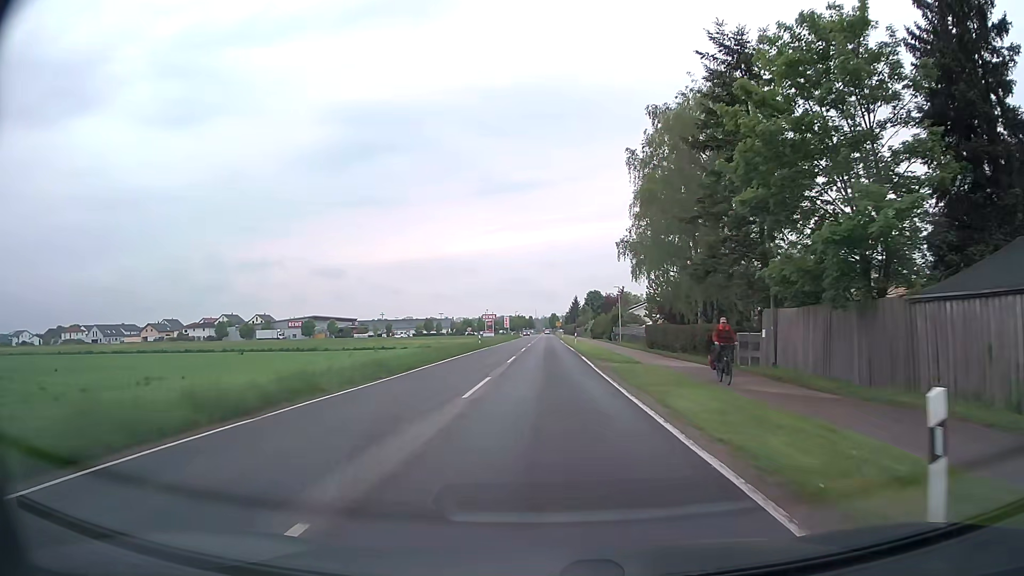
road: tertiary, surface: asphalt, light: Day
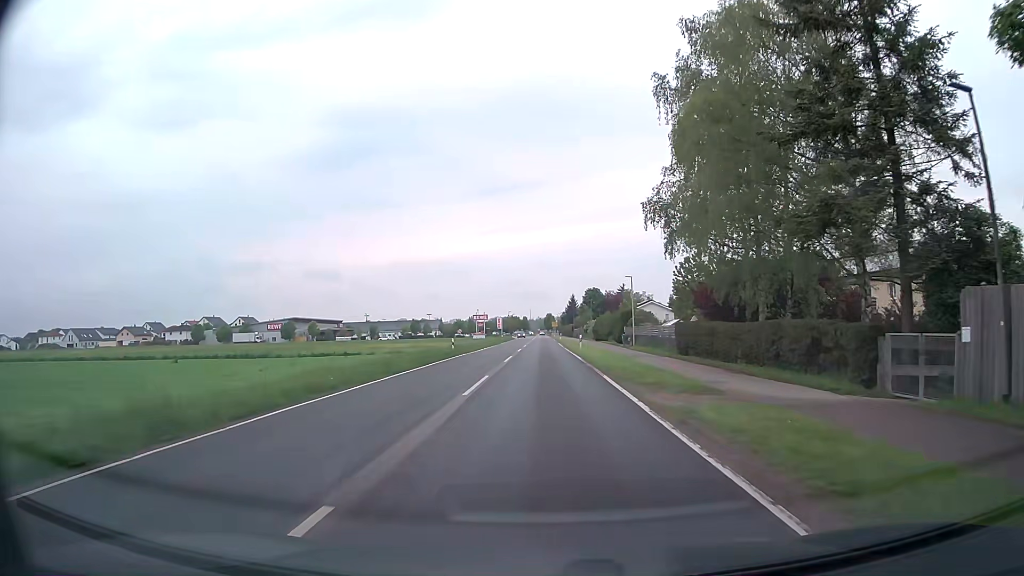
(0.0, +14.5) m; 0°
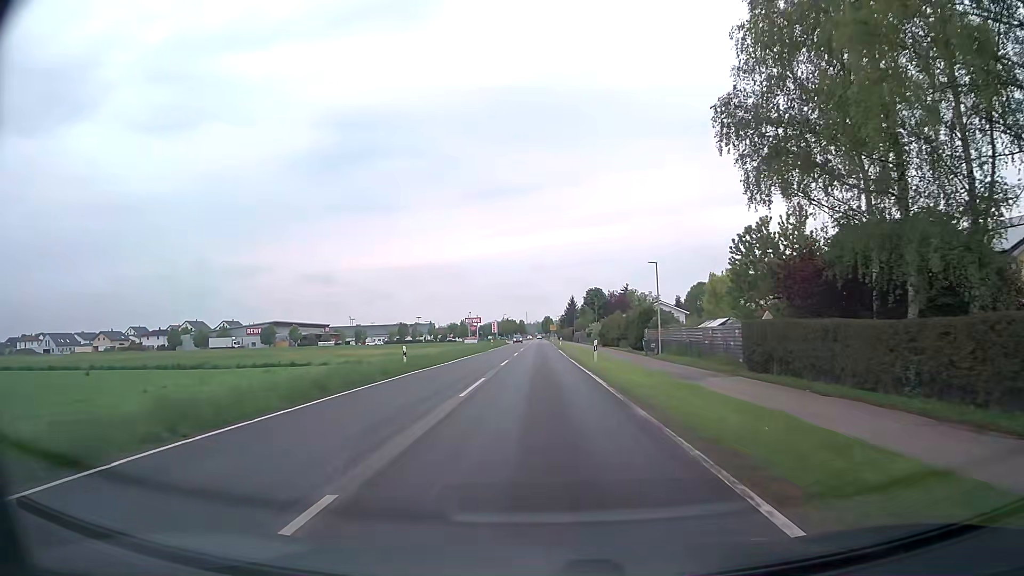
(+0.1, +14.6) m; 0°
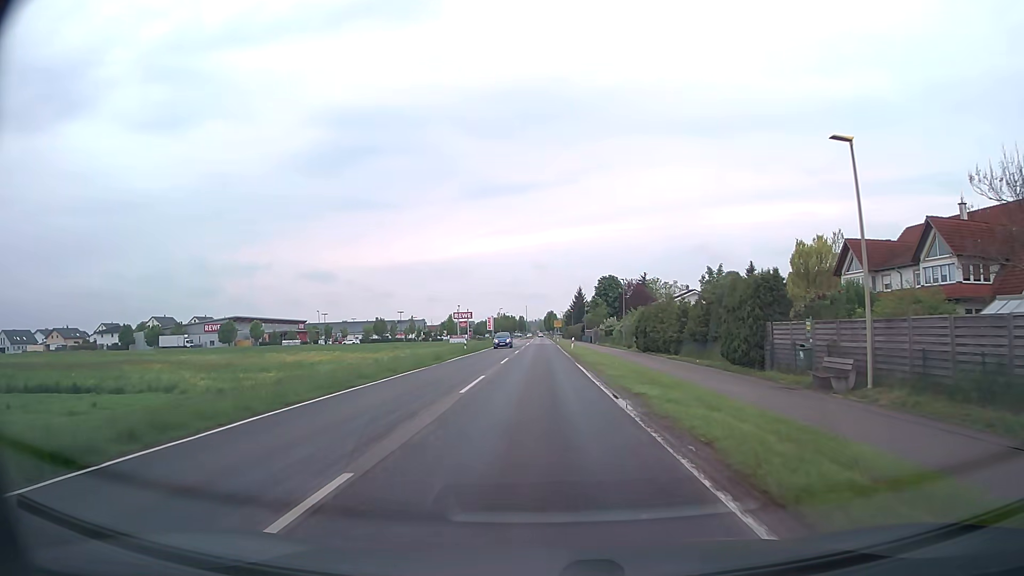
(-0.1, +29.3) m; 0°
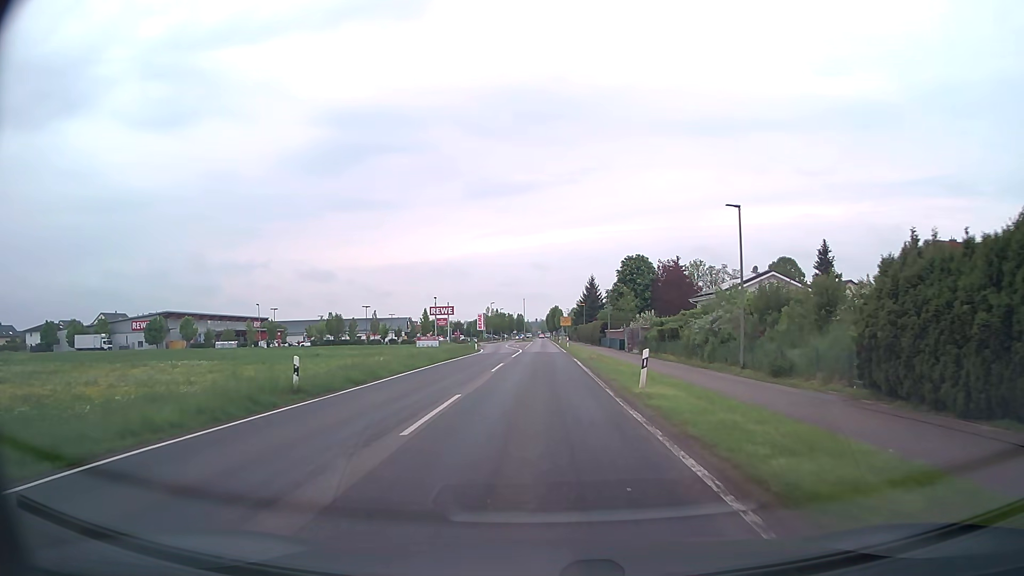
(0.0, +36.7) m; 0°
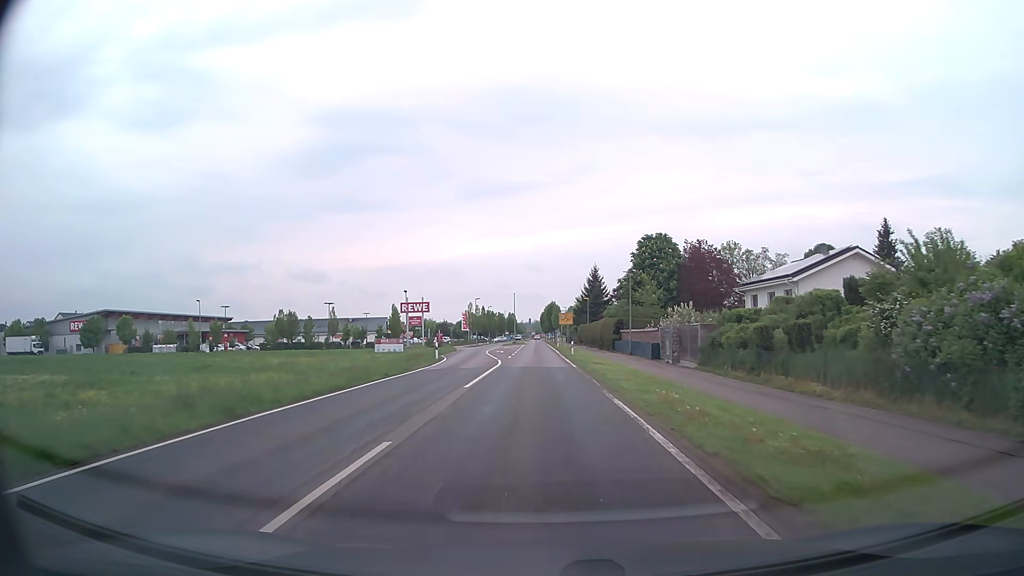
(0.0, +21.6) m; 0°
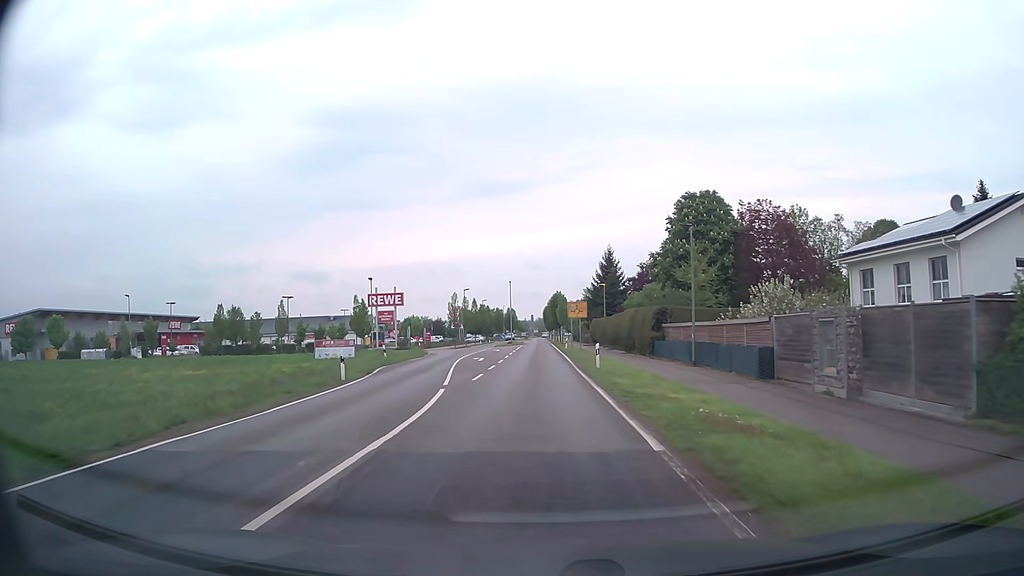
(+0.1, +21.3) m; 0°
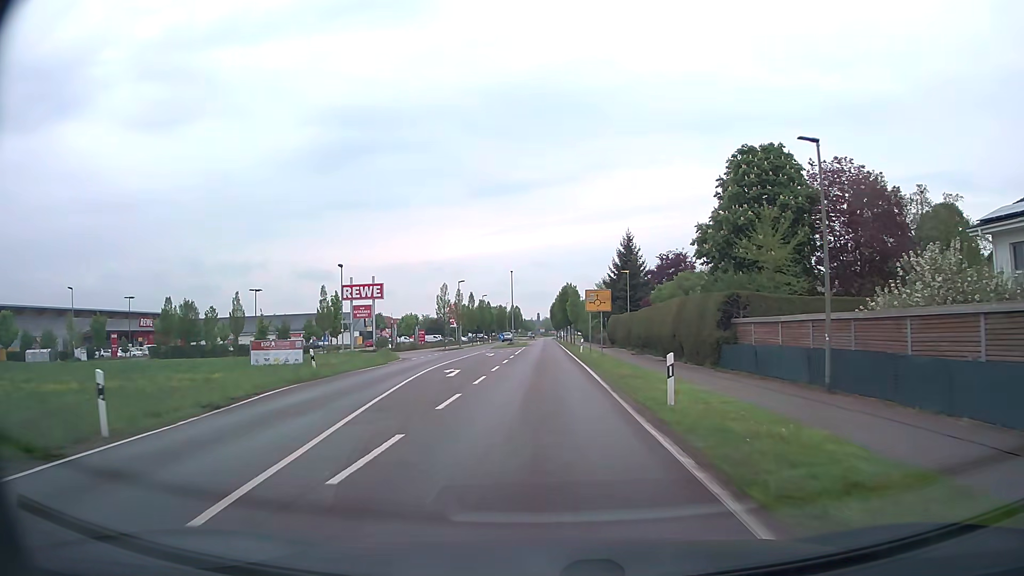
(-0.1, +14.1) m; -1°
(0, +10) (0, +20) (0, +30) (0, +40) (0, +50) (0, +60) (0, +70) (0, +80) (0, +90) (0, +100) m
